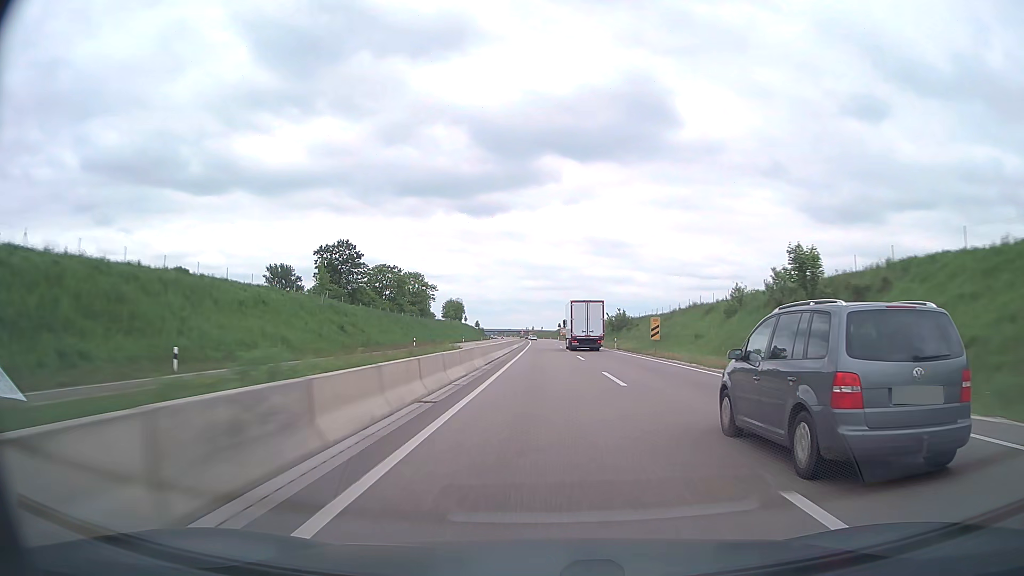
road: trunk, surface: asphalt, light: Day
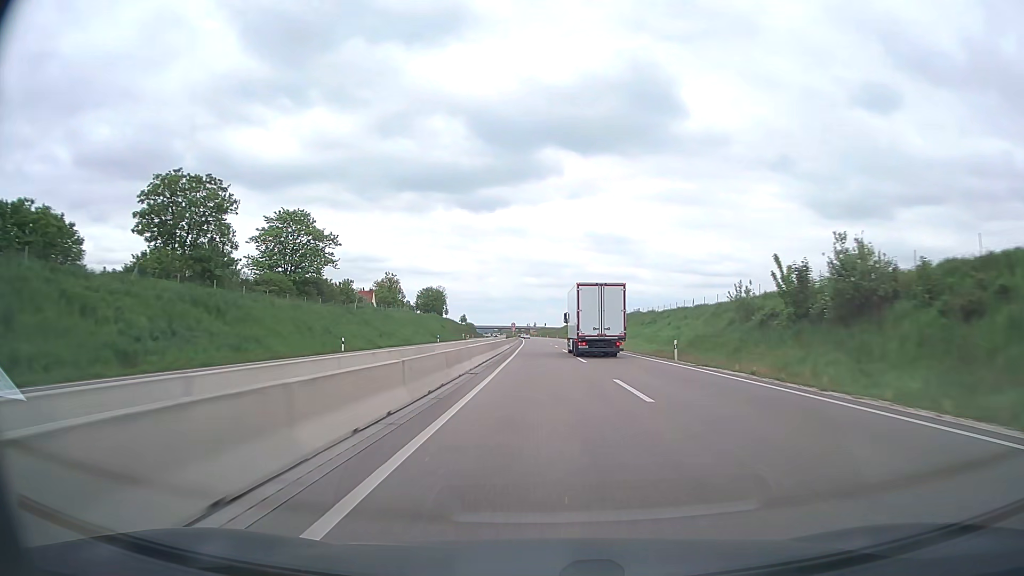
(-0.3, +76.3) m; 0°
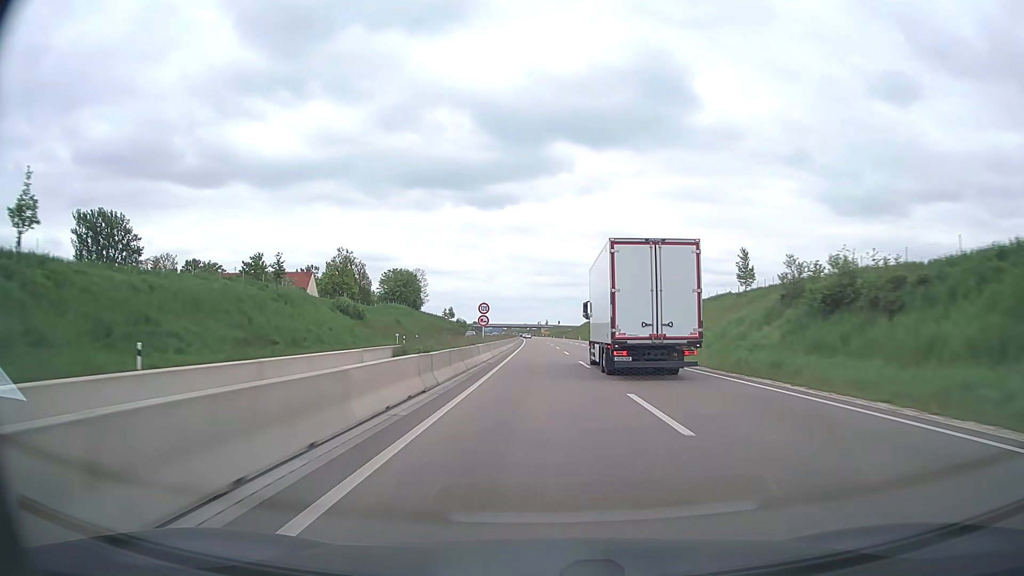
(-0.7, +76.2) m; -1°
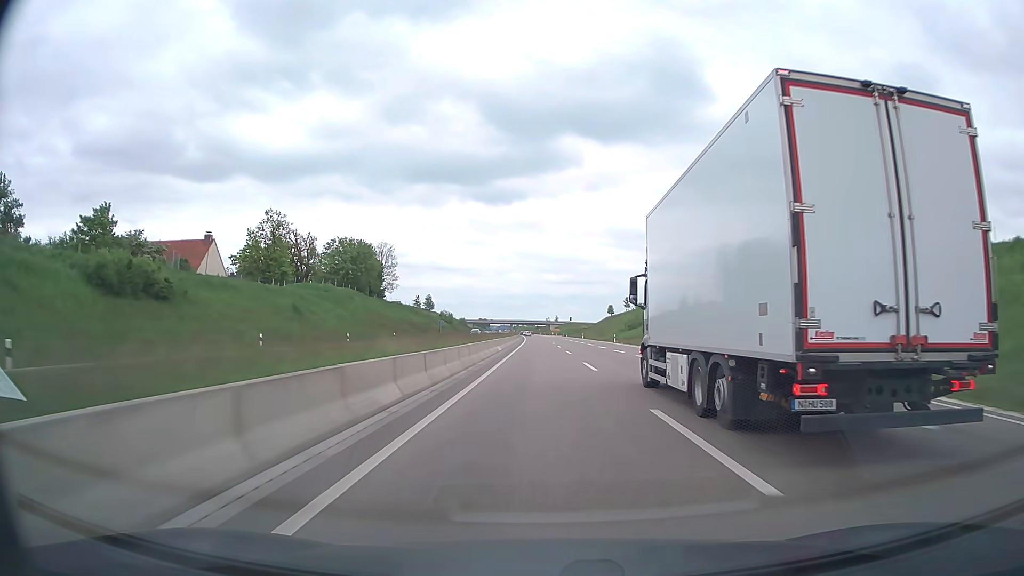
(-0.3, +57.2) m; -1°
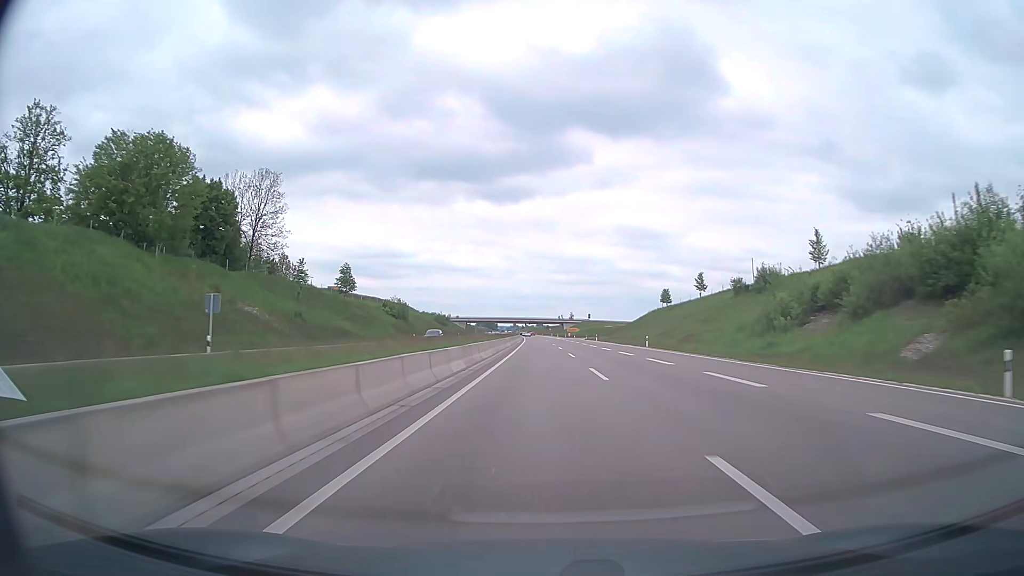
(-0.4, +76.3) m; -1°
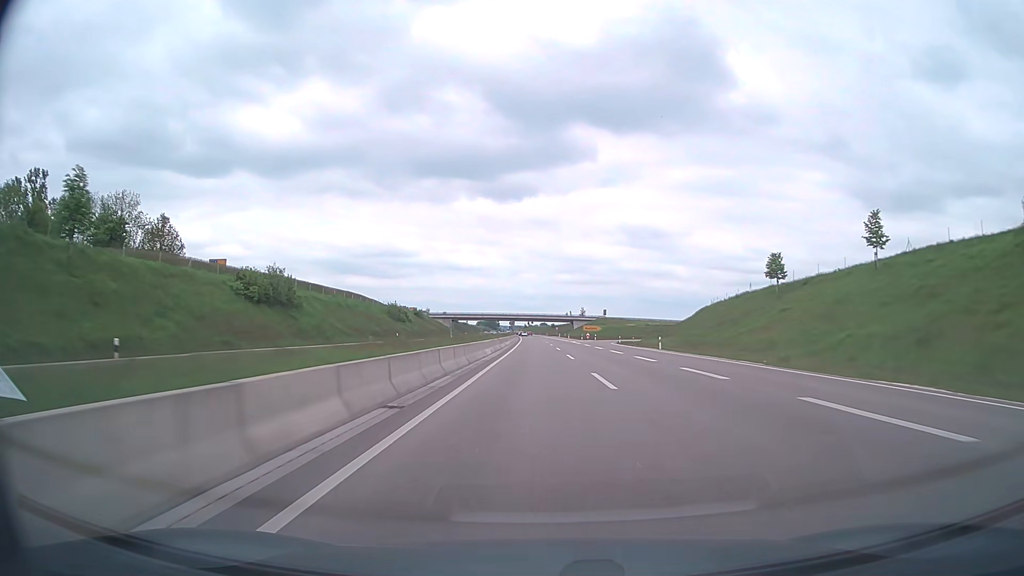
(-0.4, +57.1) m; -1°
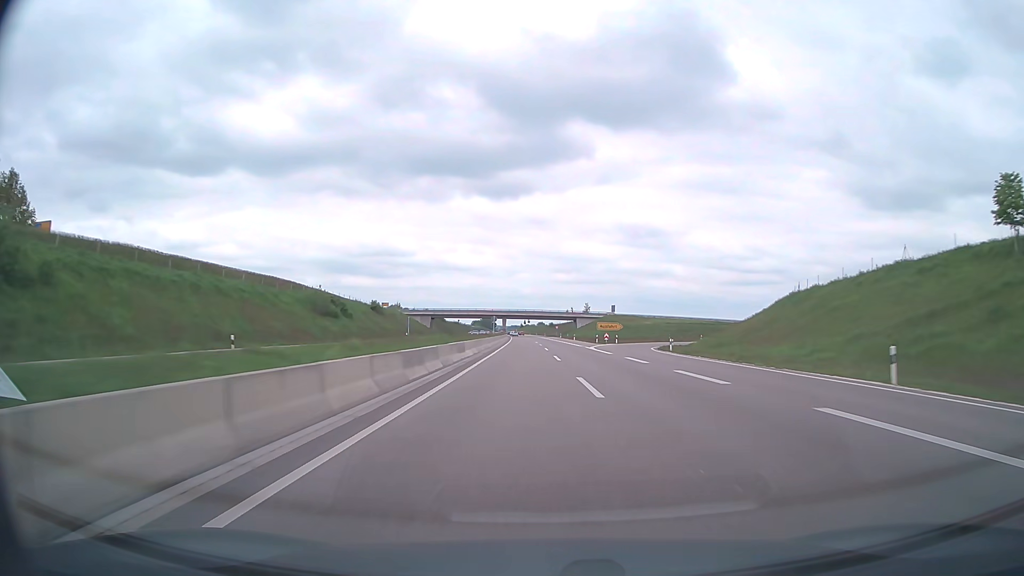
(+0.1, +38.1) m; 0°
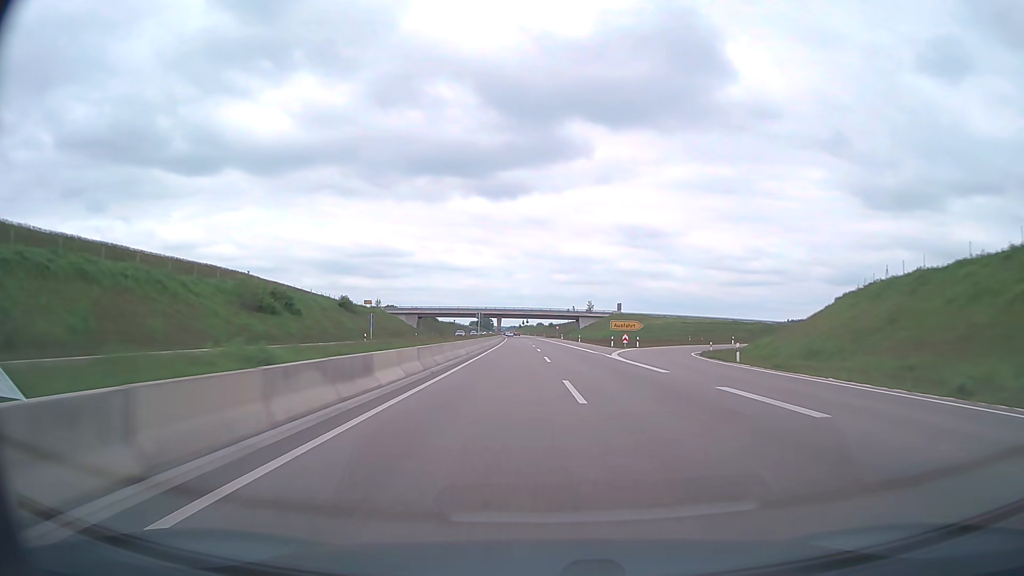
(0.0, +19.1) m; 0°
(0, +10) (0, +20) (0, +30) (0, +40) (0, +50) (0, +60) (0, +70) (0, +80) (-1, +90) (-1, +100) m
